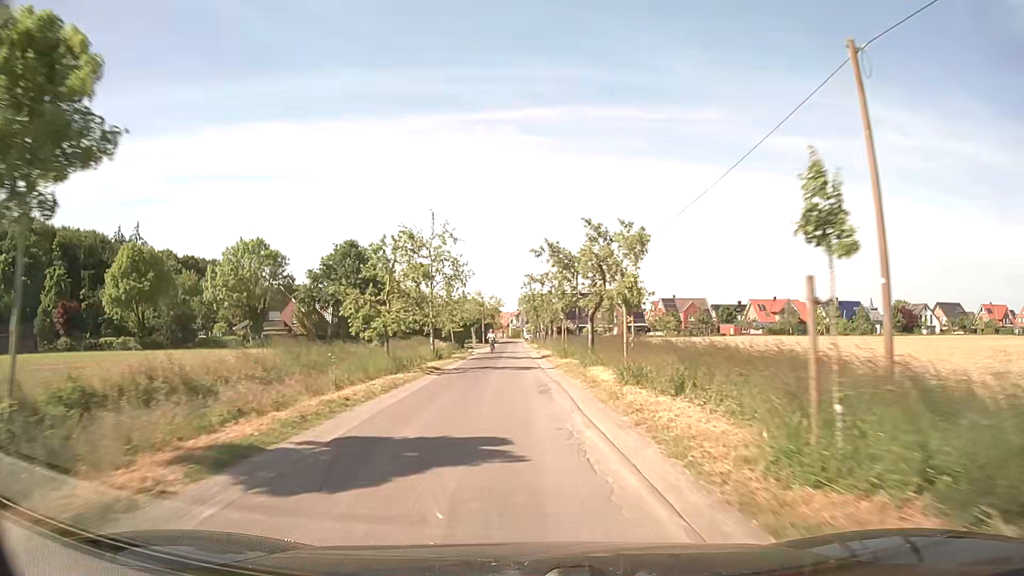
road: unclassified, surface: asphalt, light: Day
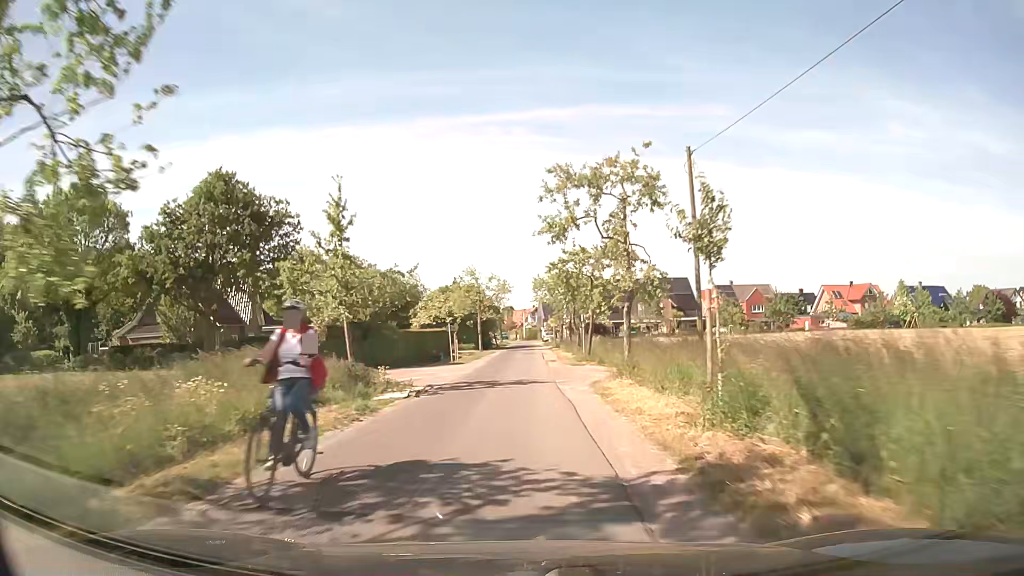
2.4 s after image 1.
(-0.7, +34.4) m; -2°
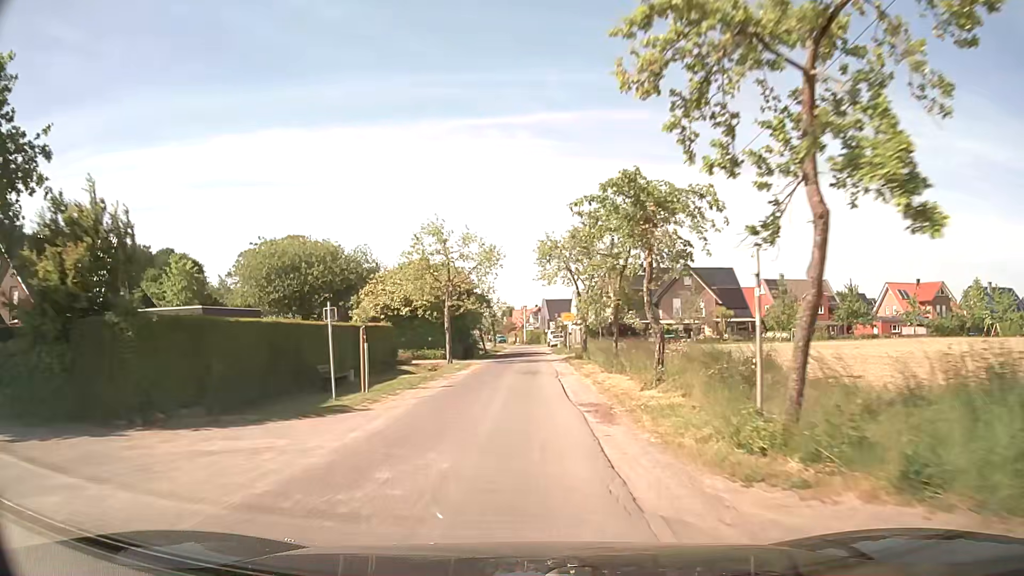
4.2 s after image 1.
(0.0, +25.2) m; 0°
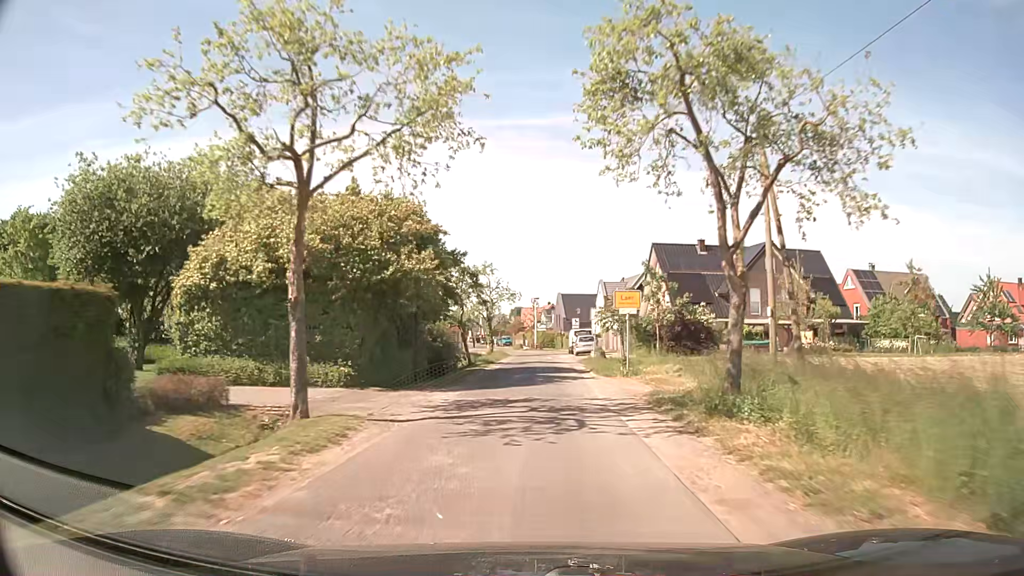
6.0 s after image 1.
(-0.2, +25.6) m; -1°
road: residential
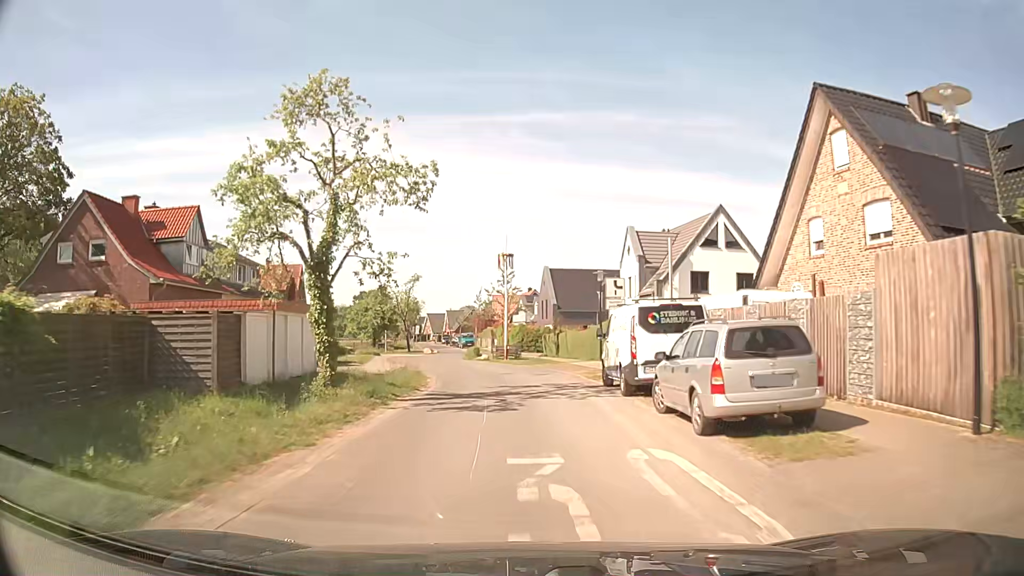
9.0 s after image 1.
(+0.9, +39.6) m; +2°
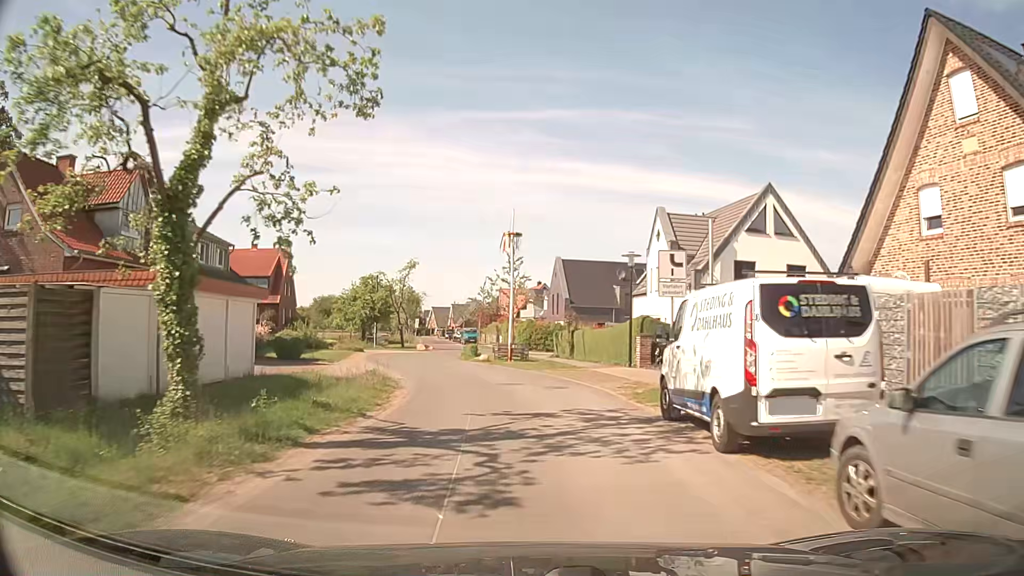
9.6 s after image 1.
(-0.1, +6.8) m; 0°
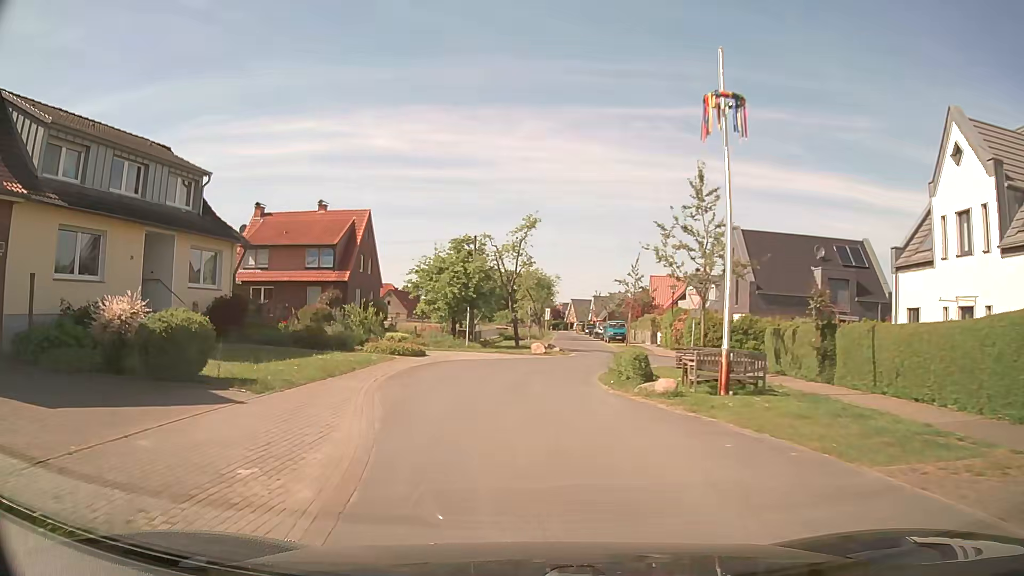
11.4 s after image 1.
(-1.5, +18.5) m; -12°
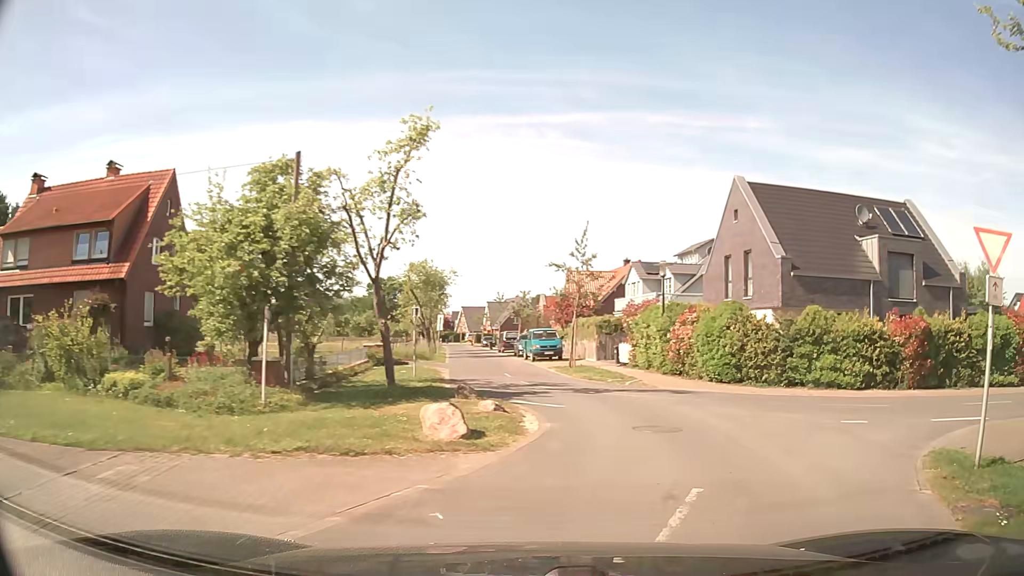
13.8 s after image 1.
(-0.5, +18.8) m; +7°
(+3, +9) (+11, +14) (+21, +15) (+31, +16) (+41, +16) (+51, +17) (+61, +17) (+71, +19) (+75, +28) (+74, +37) m
